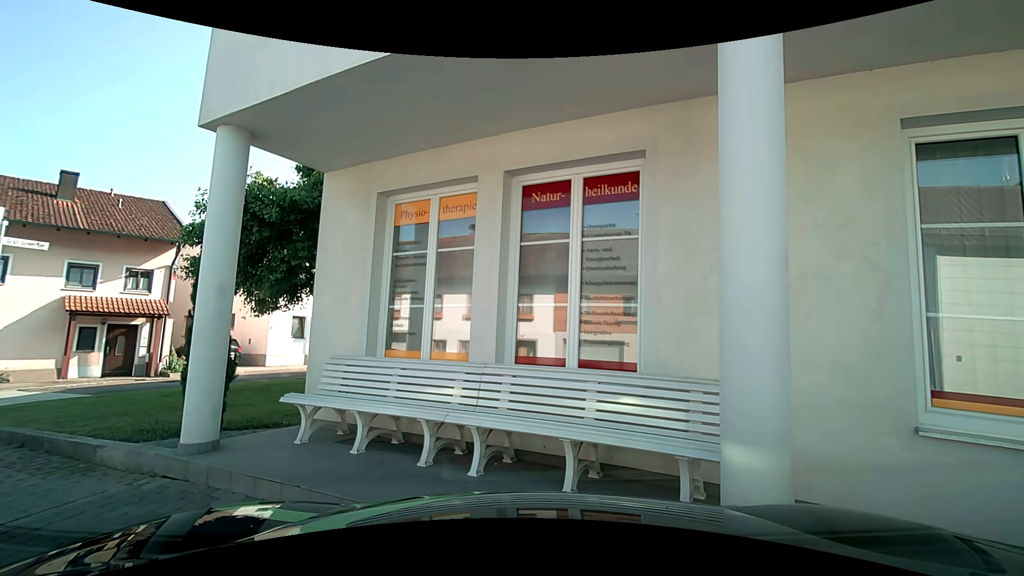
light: Day
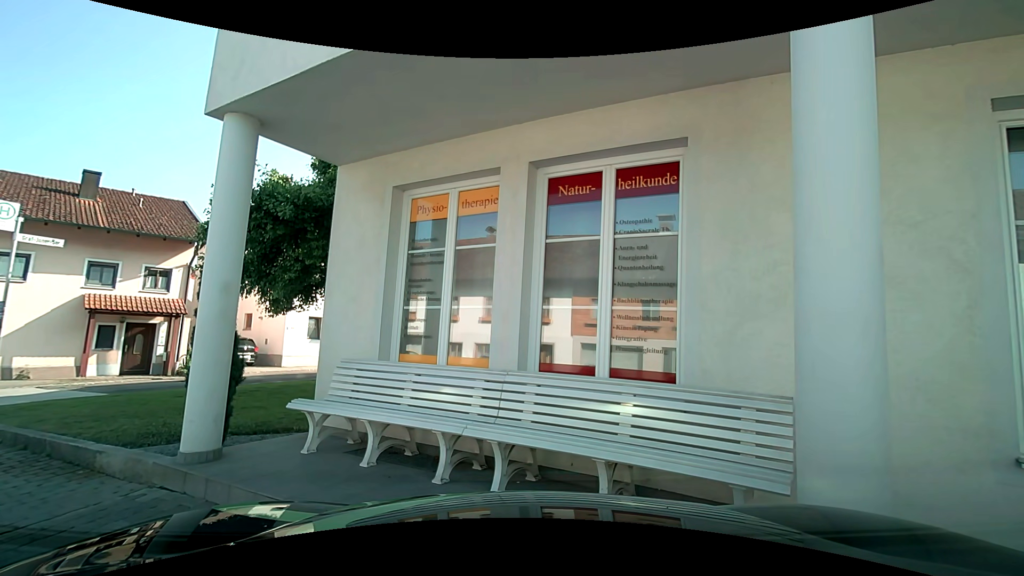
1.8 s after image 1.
(0.0, +0.4) m; 0°
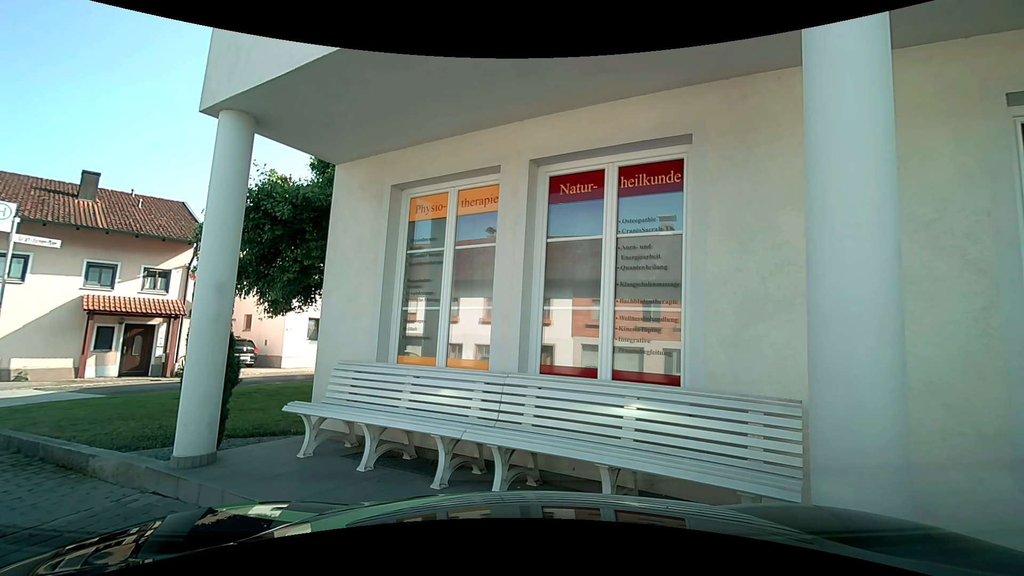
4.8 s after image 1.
(0.0, +0.1) m; 0°
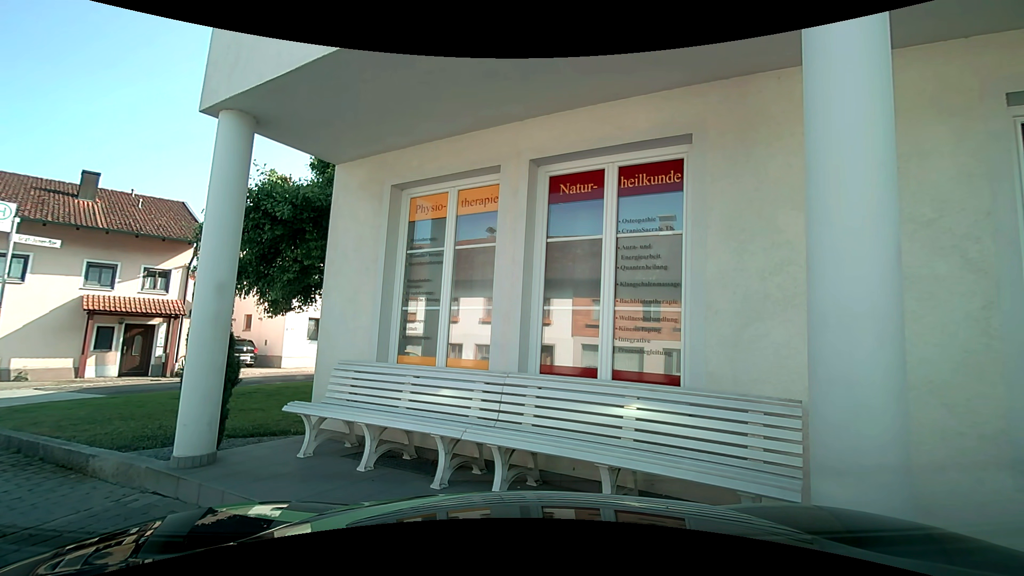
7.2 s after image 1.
(0.0, 0.0) m; 0°
